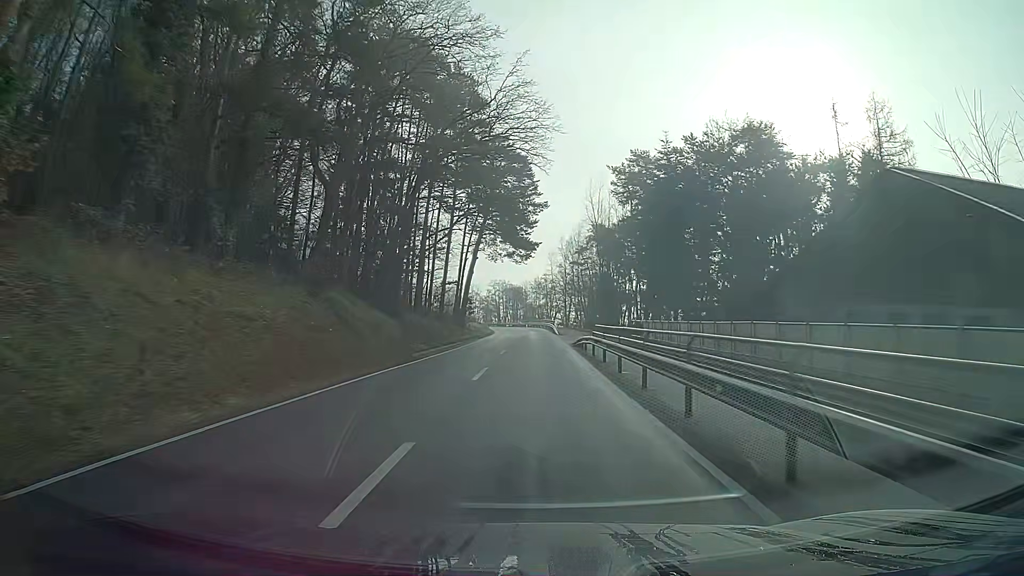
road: secondary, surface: asphalt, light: Day
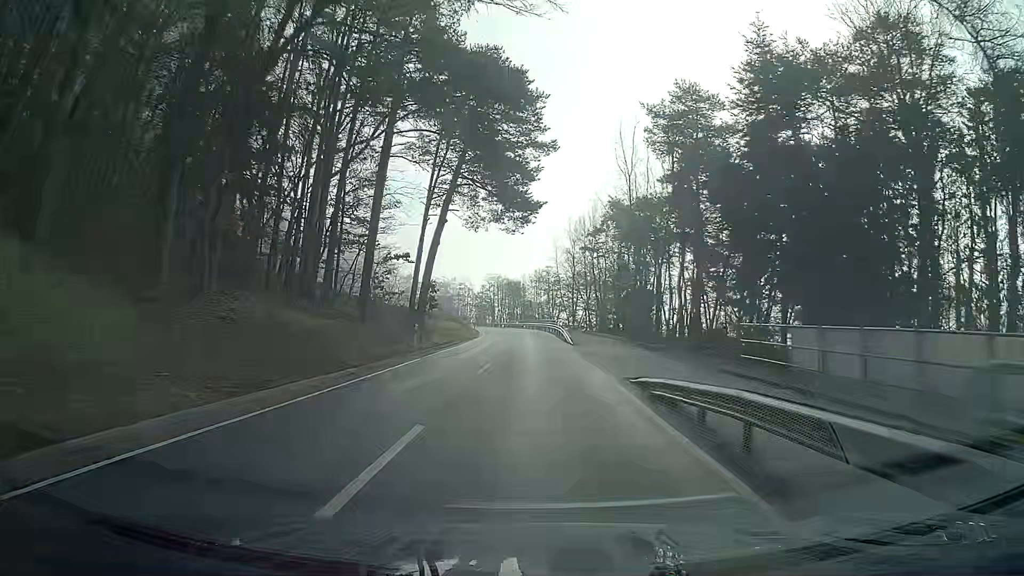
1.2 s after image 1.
(+0.1, +23.0) m; 0°
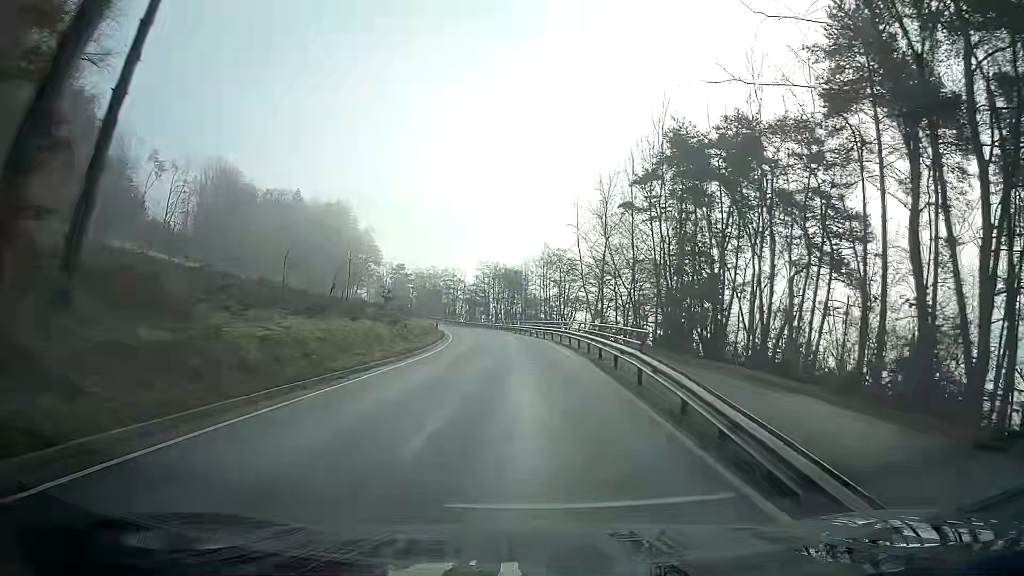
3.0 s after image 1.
(-0.1, +33.7) m; -1°
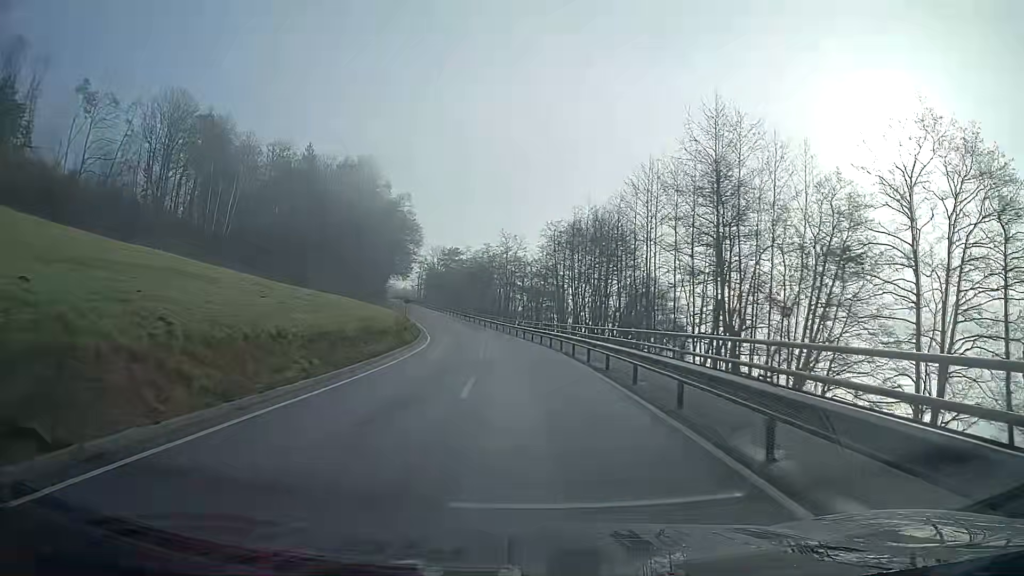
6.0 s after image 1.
(-2.8, +55.2) m; -7°
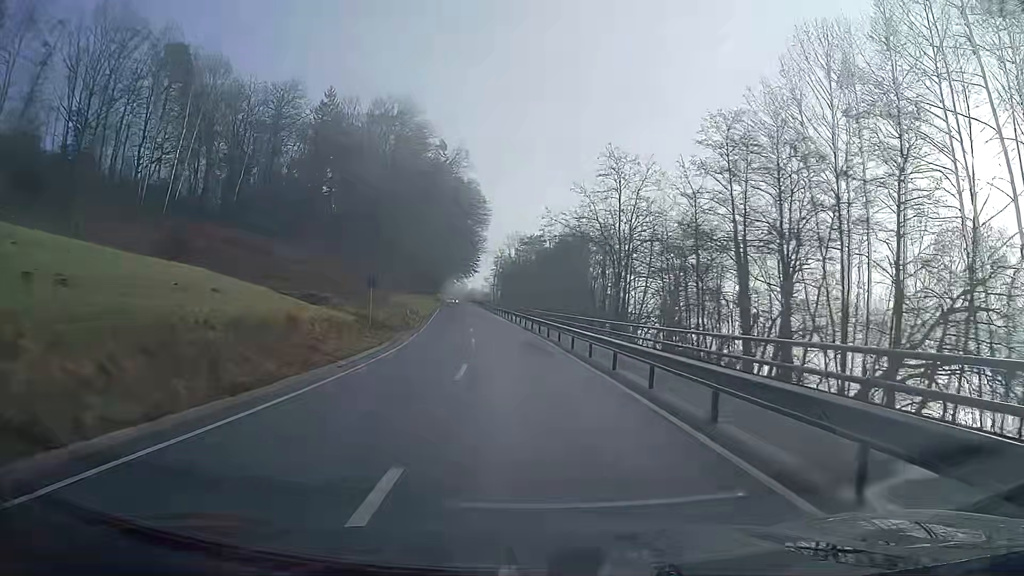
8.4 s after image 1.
(-3.0, +45.6) m; -8°
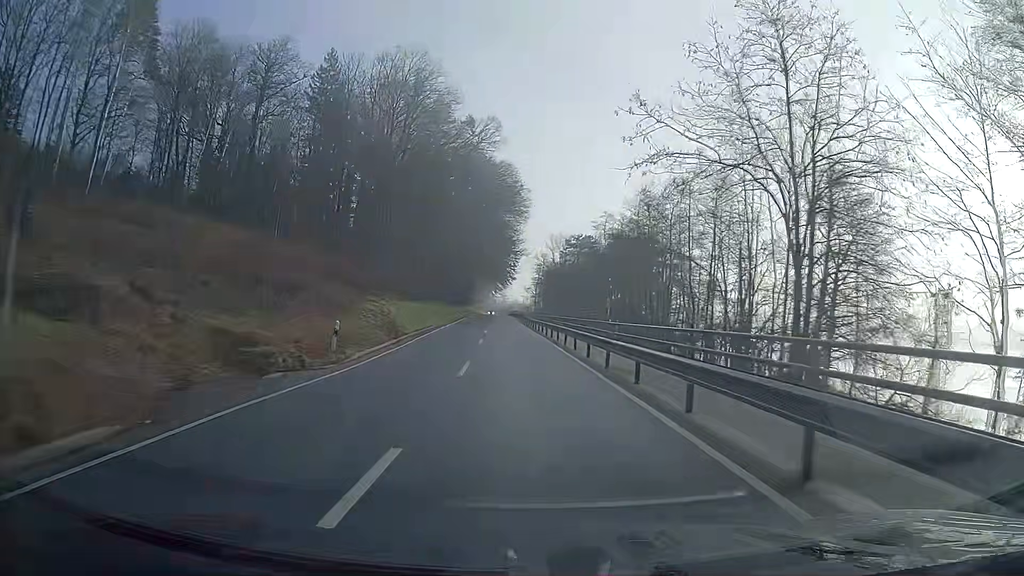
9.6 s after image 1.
(-0.8, +23.4) m; -4°
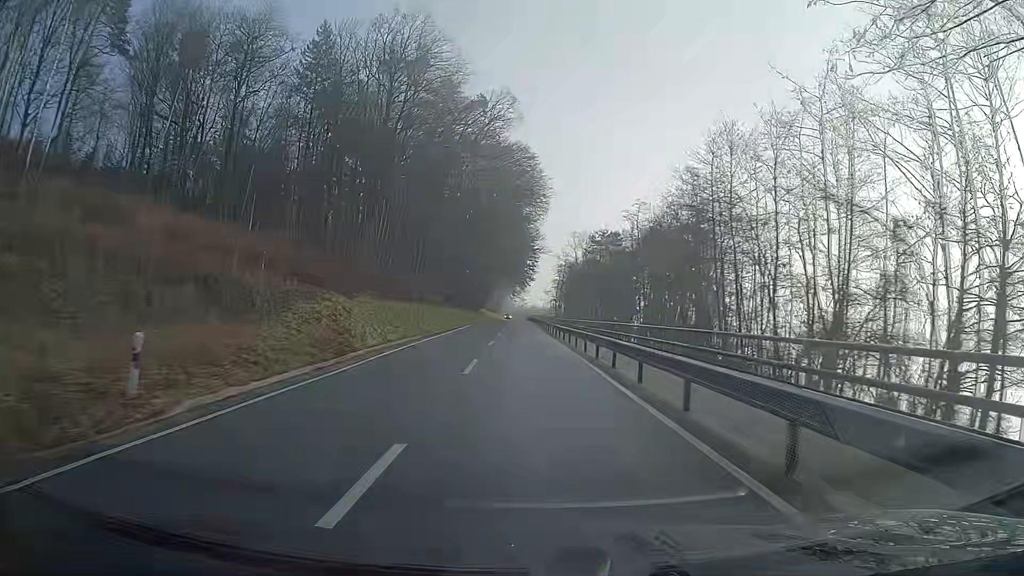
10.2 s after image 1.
(-0.1, +11.8) m; -1°
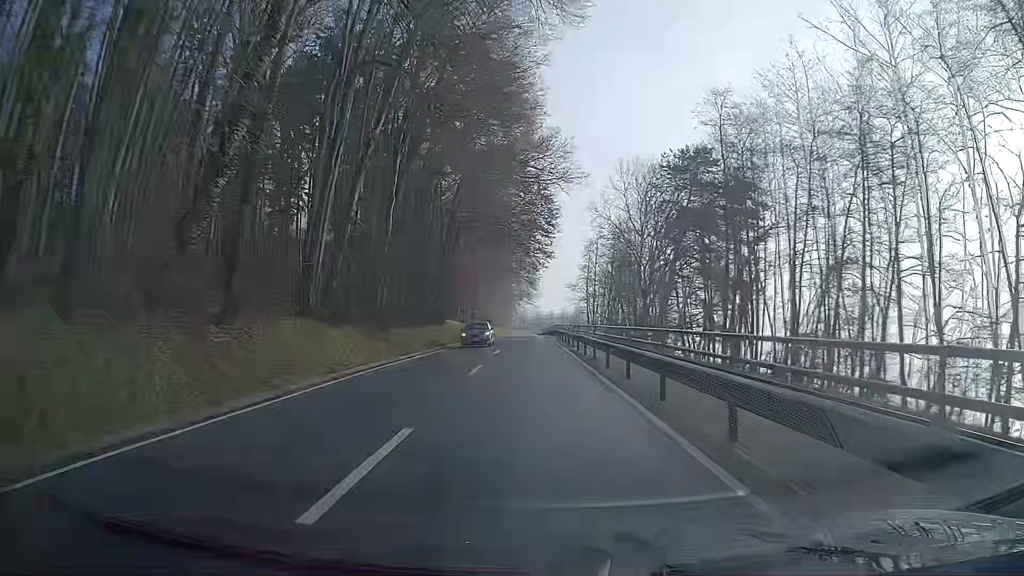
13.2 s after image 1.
(-0.7, +59.0) m; -1°
